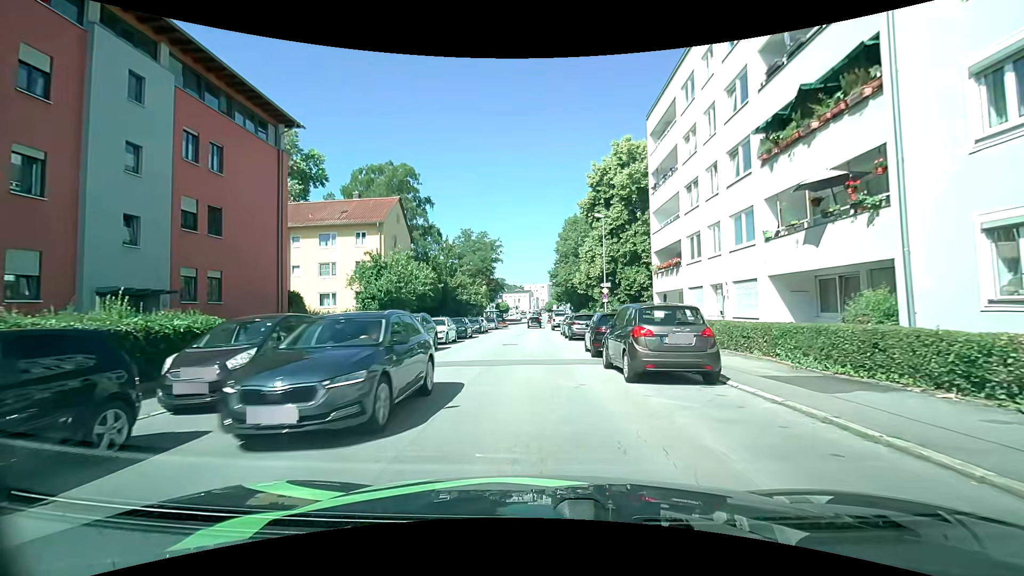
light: Day
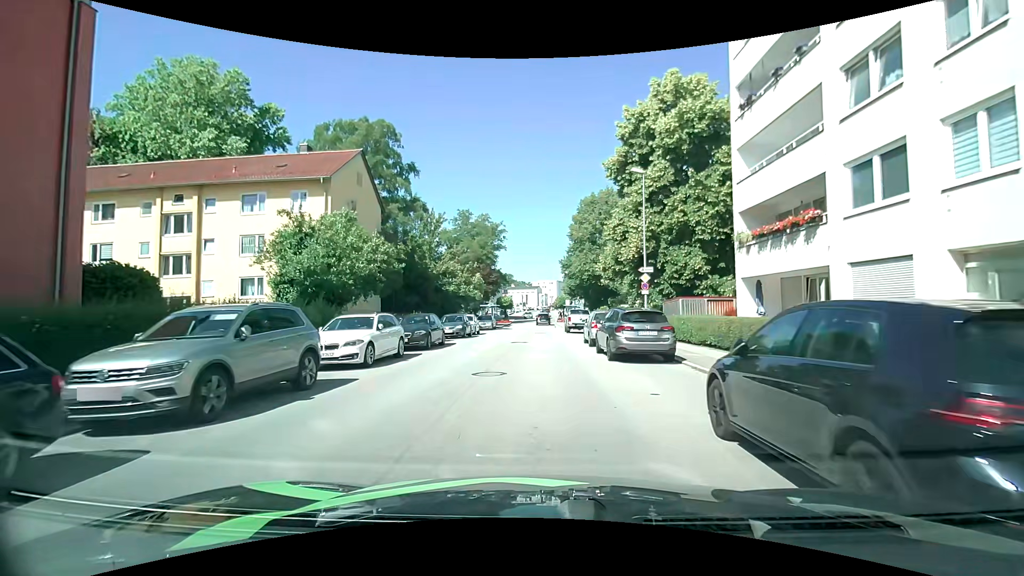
(0.0, +13.3) m; +1°
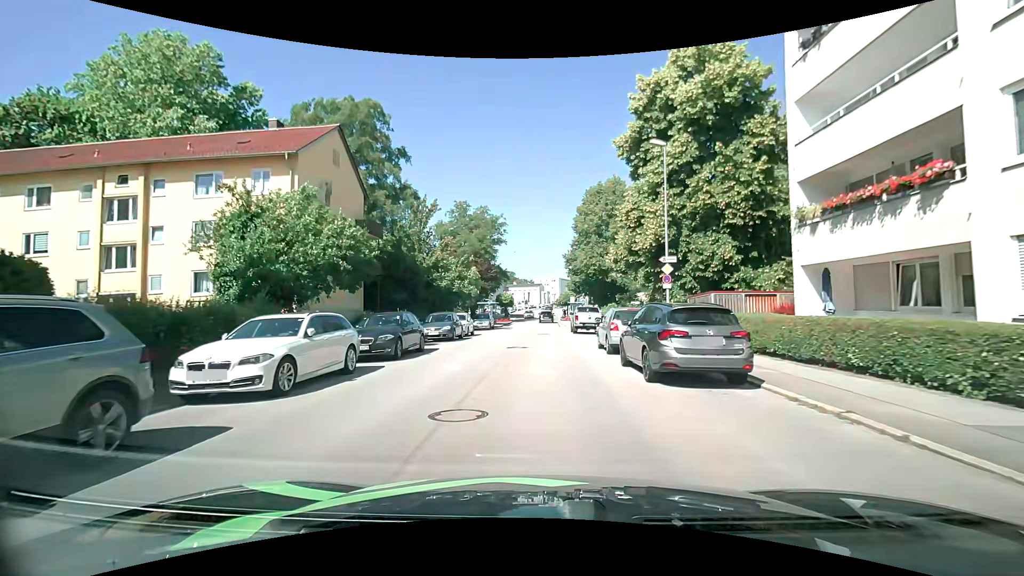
(-0.1, +4.6) m; -1°
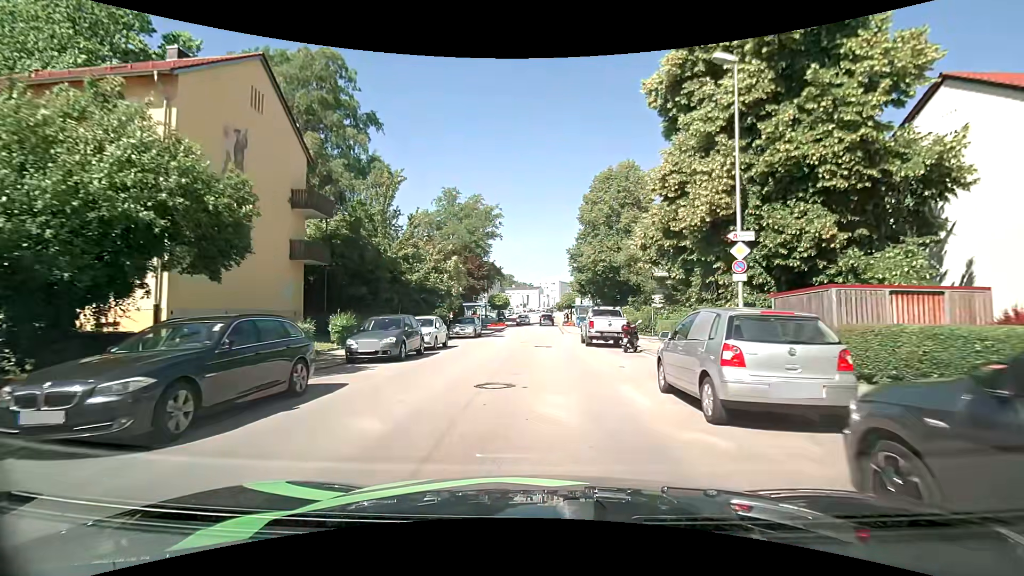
(-0.1, +9.3) m; +1°
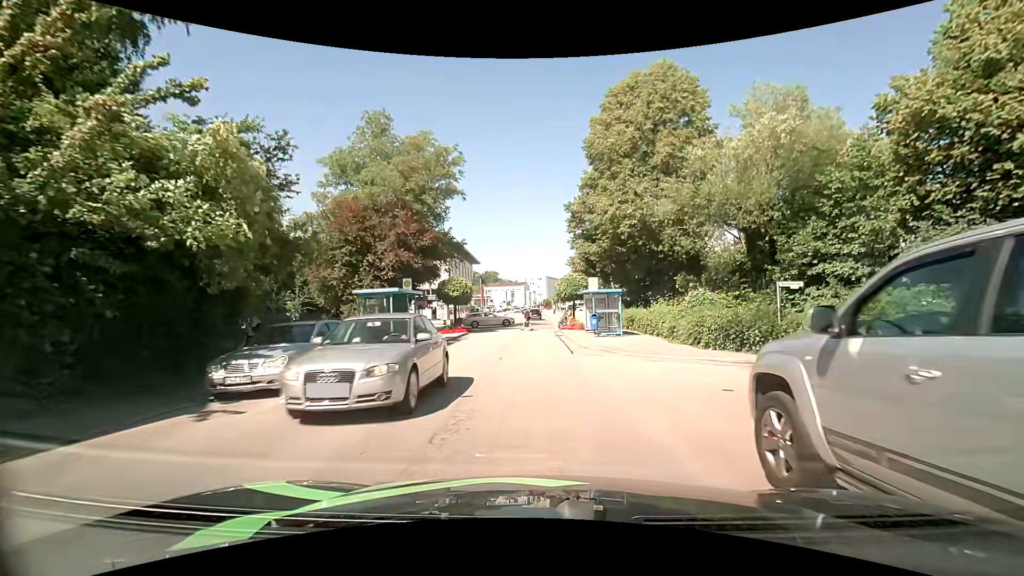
(-0.1, +22.5) m; +1°
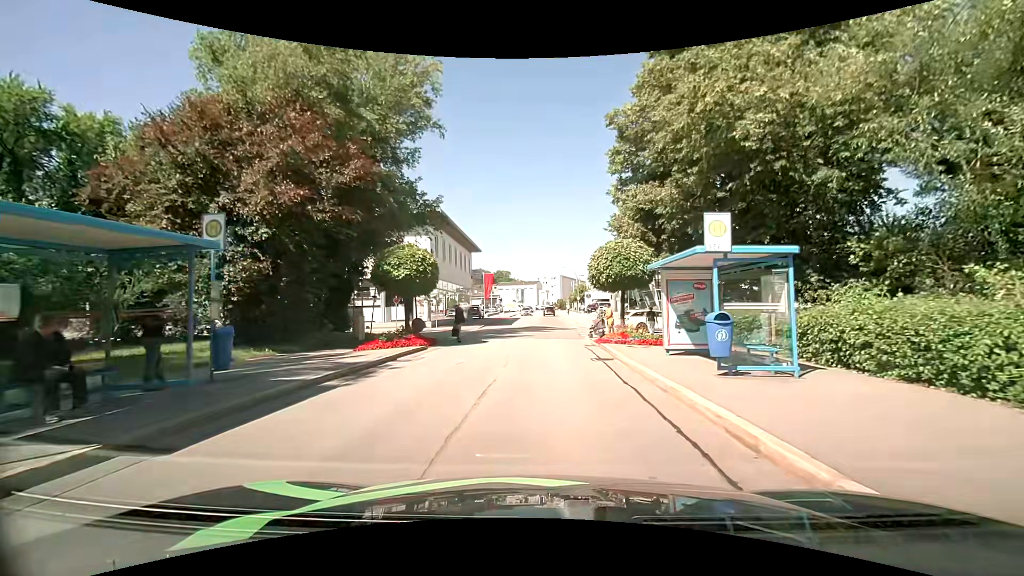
(-0.2, +15.8) m; -1°
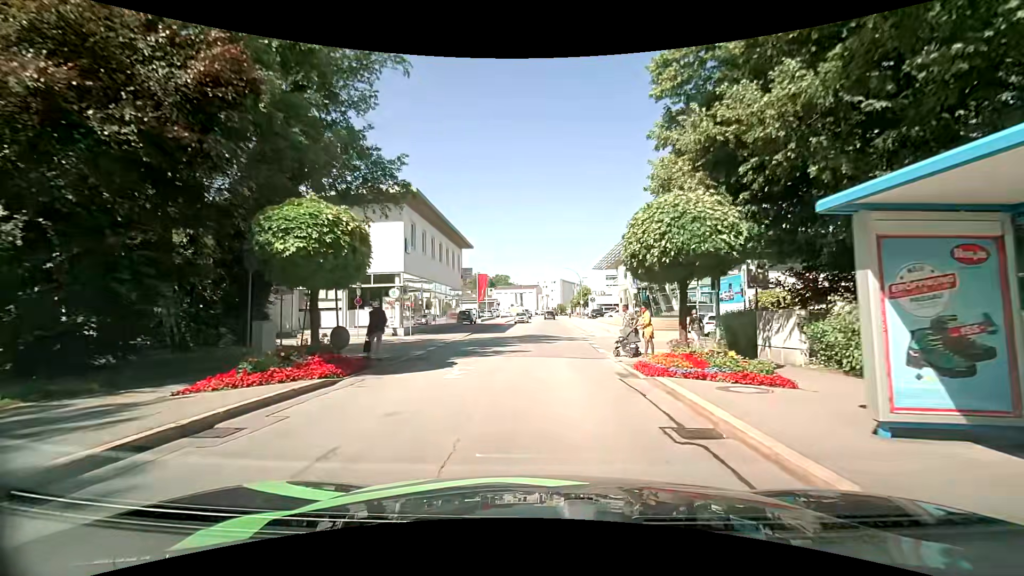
(0.0, +8.1) m; -1°
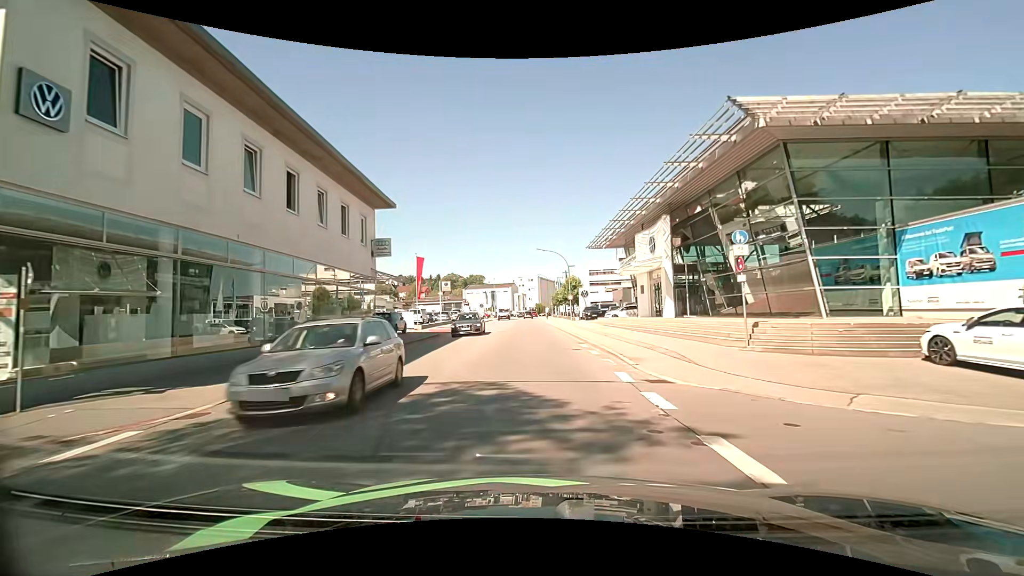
(+0.8, +23.7) m; +3°
(0, +10) (0, +20) (-1, +30) (-1, +40) (-2, +50) (-2, +60) (-3, +70) (-3, +80) (-3, +90) (-4, +100) m
